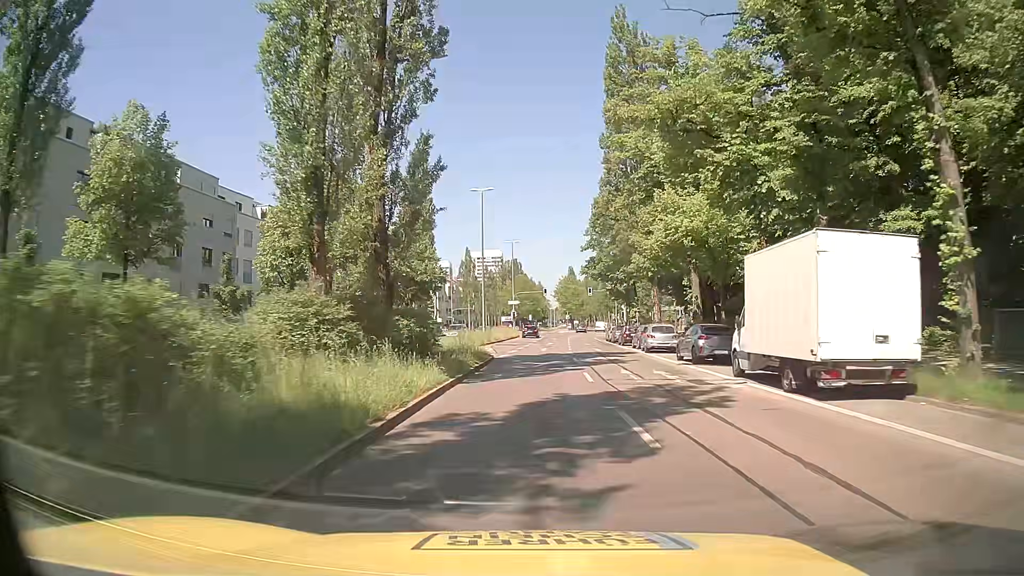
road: secondary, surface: asphalt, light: Day
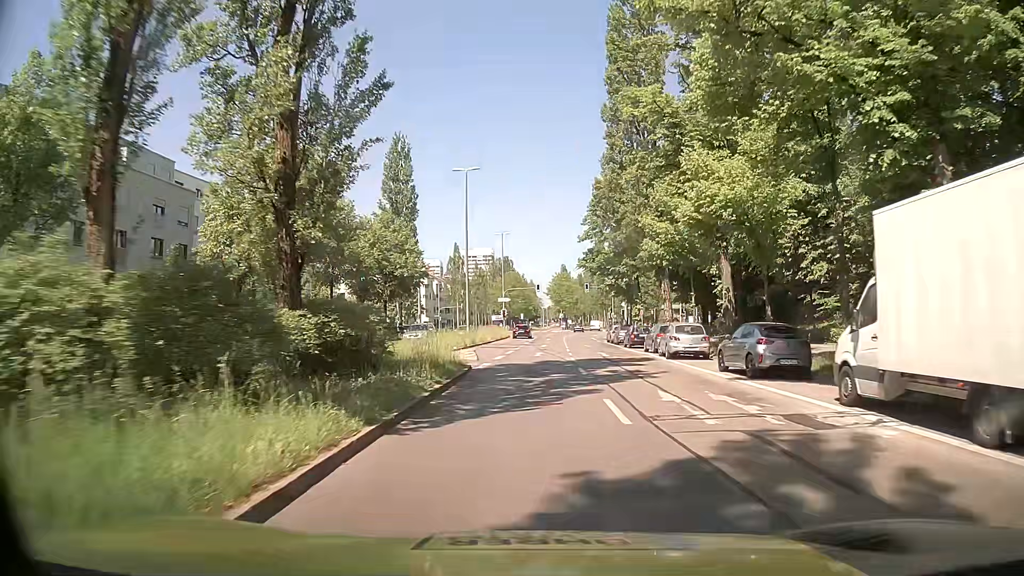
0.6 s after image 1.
(0.0, +7.1) m; 0°
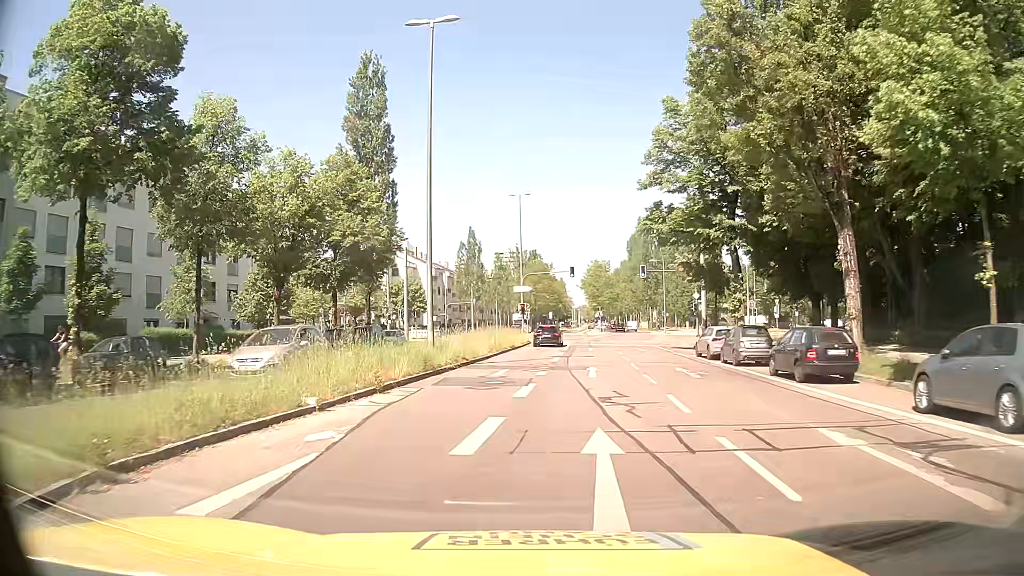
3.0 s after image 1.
(+0.1, +24.7) m; -2°
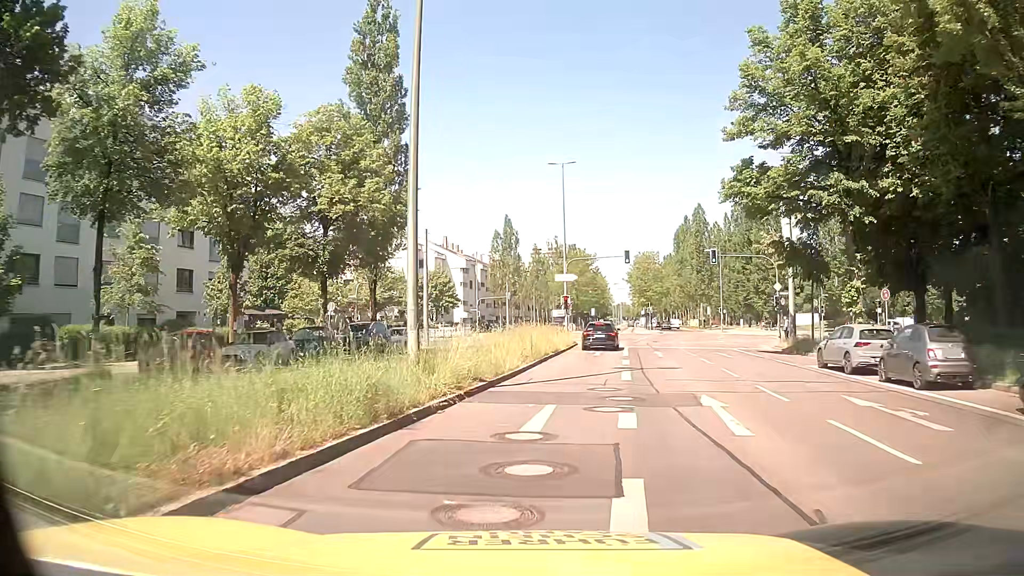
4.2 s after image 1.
(-0.4, +10.1) m; -3°
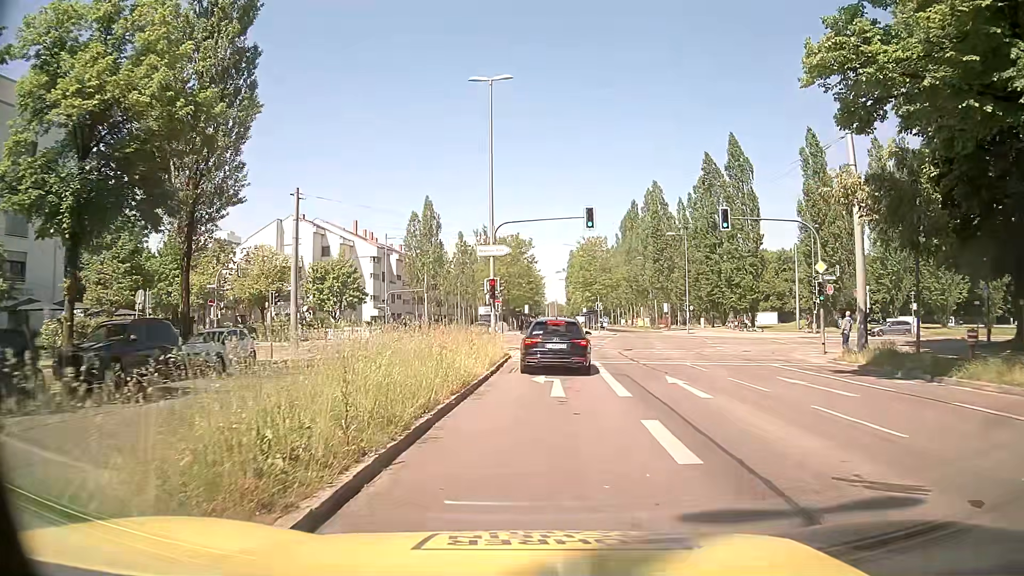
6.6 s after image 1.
(+0.8, +15.9) m; +5°
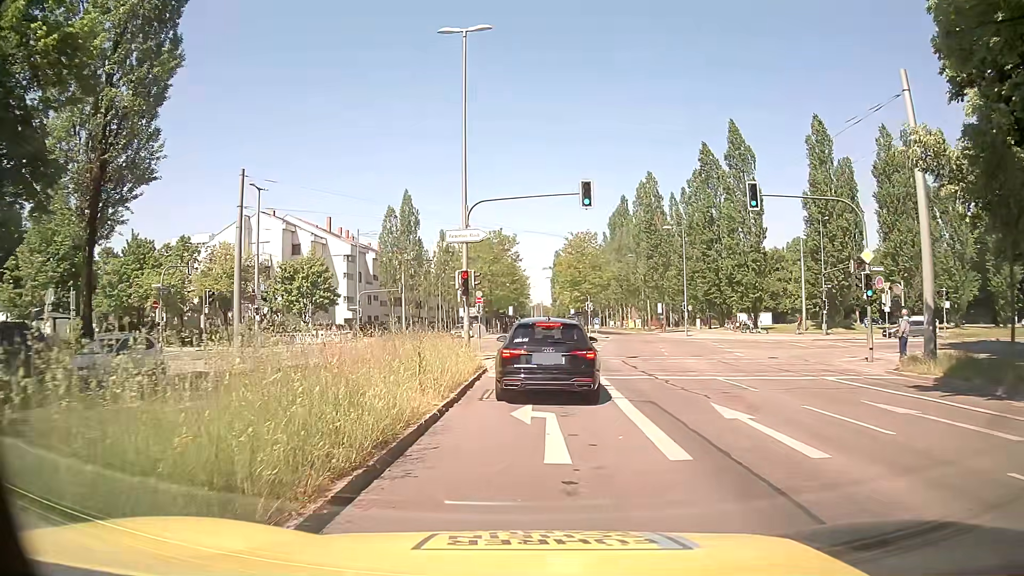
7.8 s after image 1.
(+0.1, +5.5) m; +2°
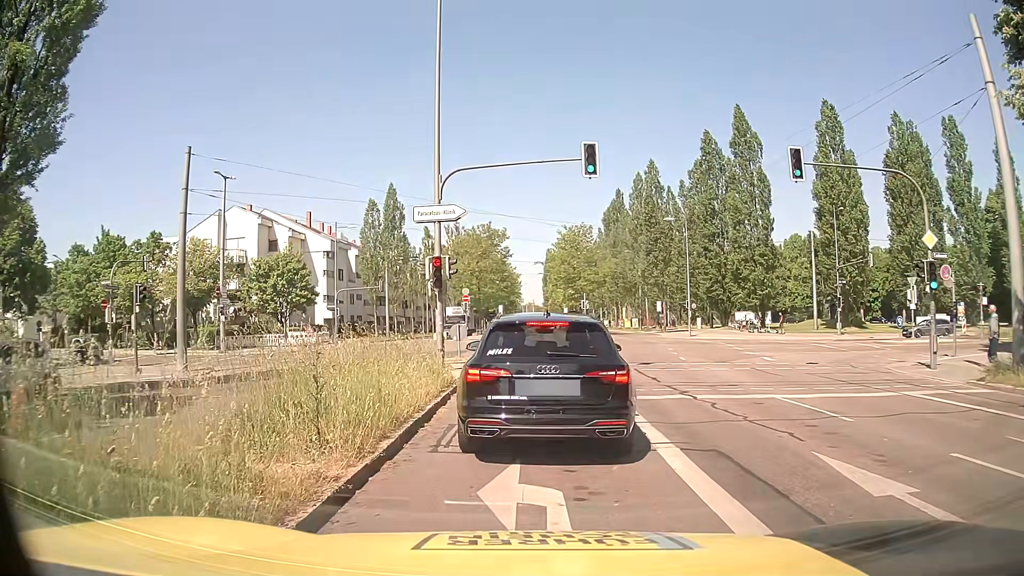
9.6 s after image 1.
(+0.1, +4.5) m; +3°
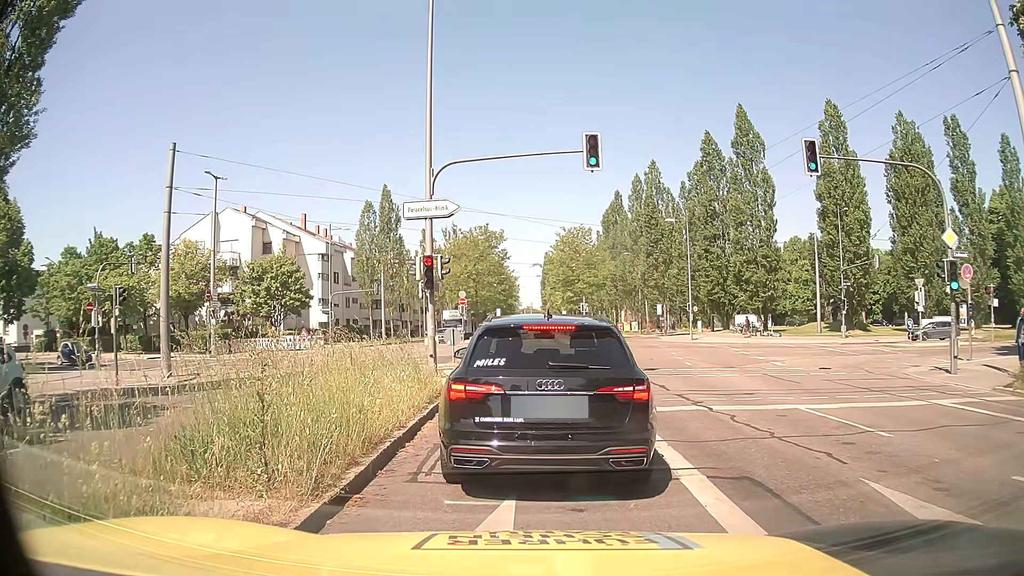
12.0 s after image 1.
(0.0, +1.2) m; 0°
